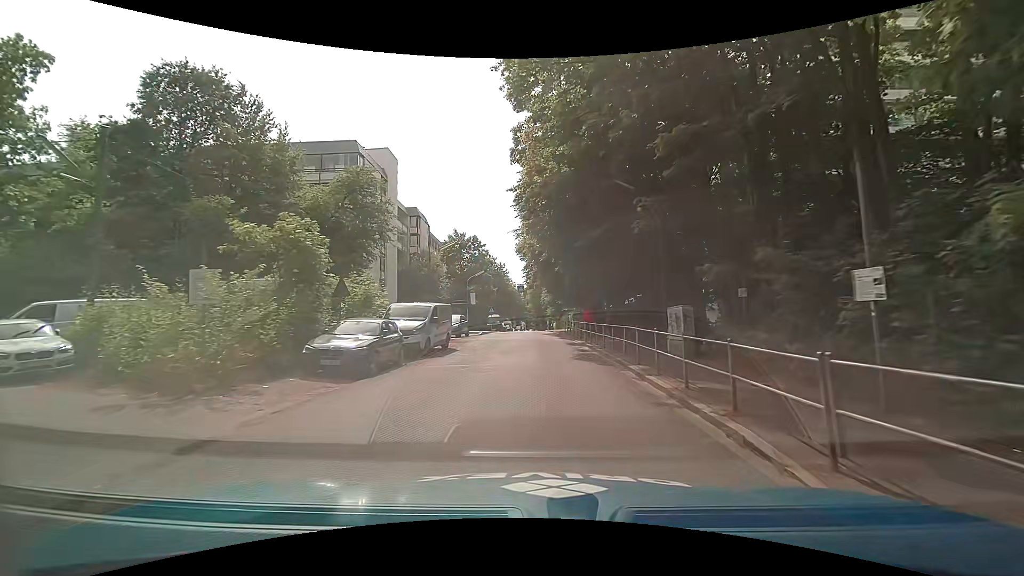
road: tertiary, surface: asphalt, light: Day
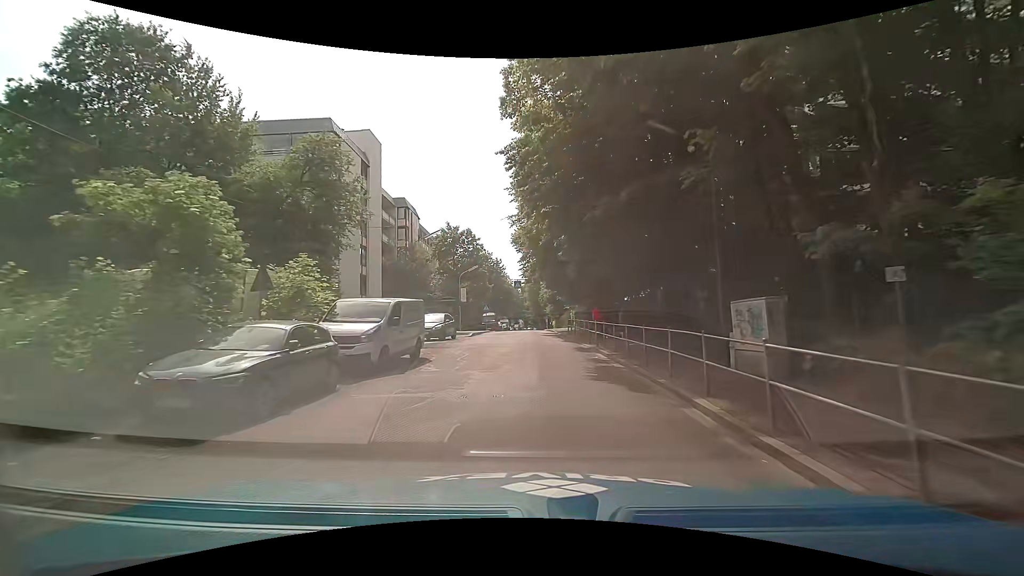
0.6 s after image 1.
(-0.1, +5.2) m; -1°
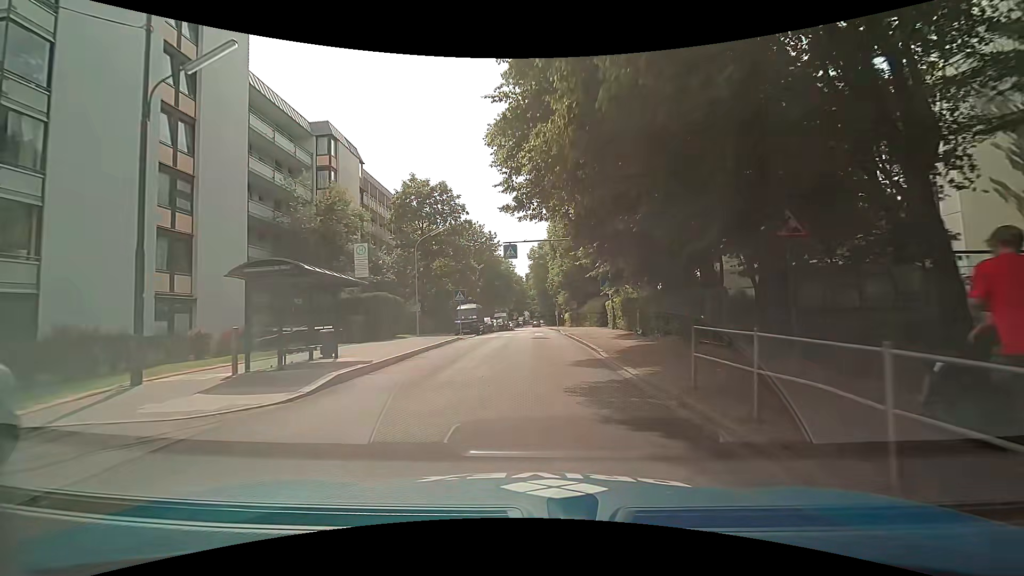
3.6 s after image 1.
(0.0, +25.1) m; +1°
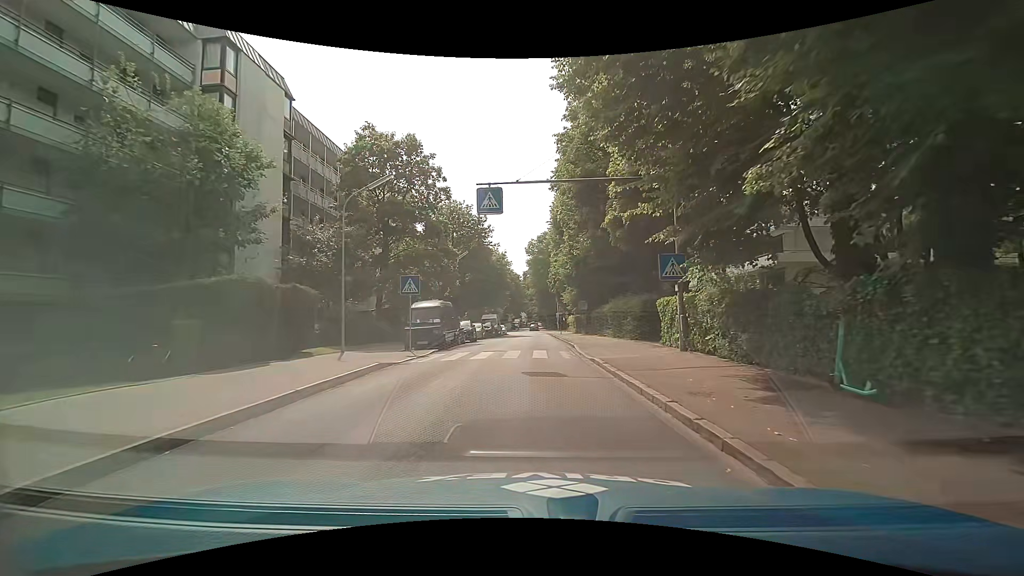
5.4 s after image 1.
(-0.4, +14.1) m; -3°
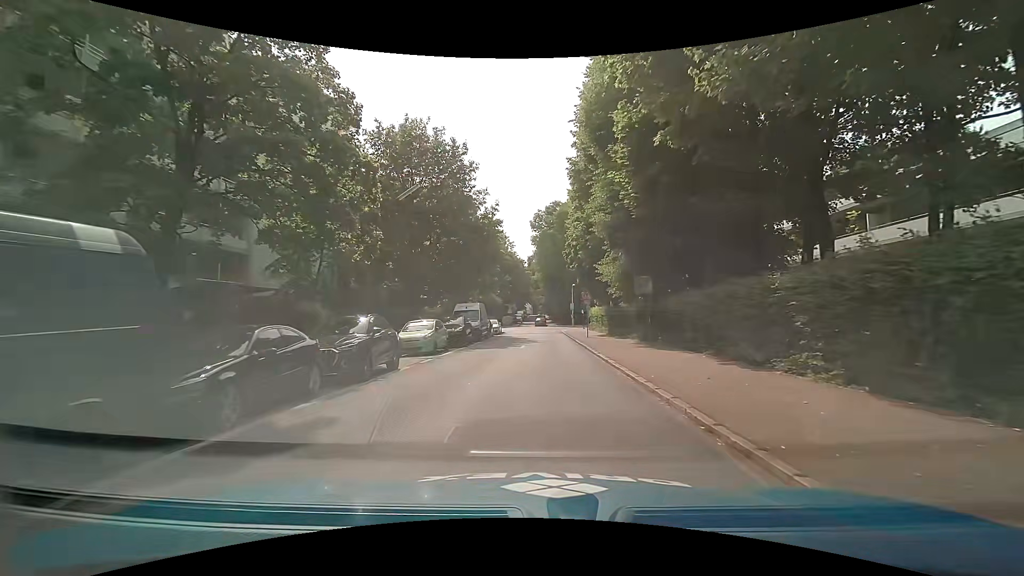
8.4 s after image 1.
(+0.4, +22.9) m; +1°
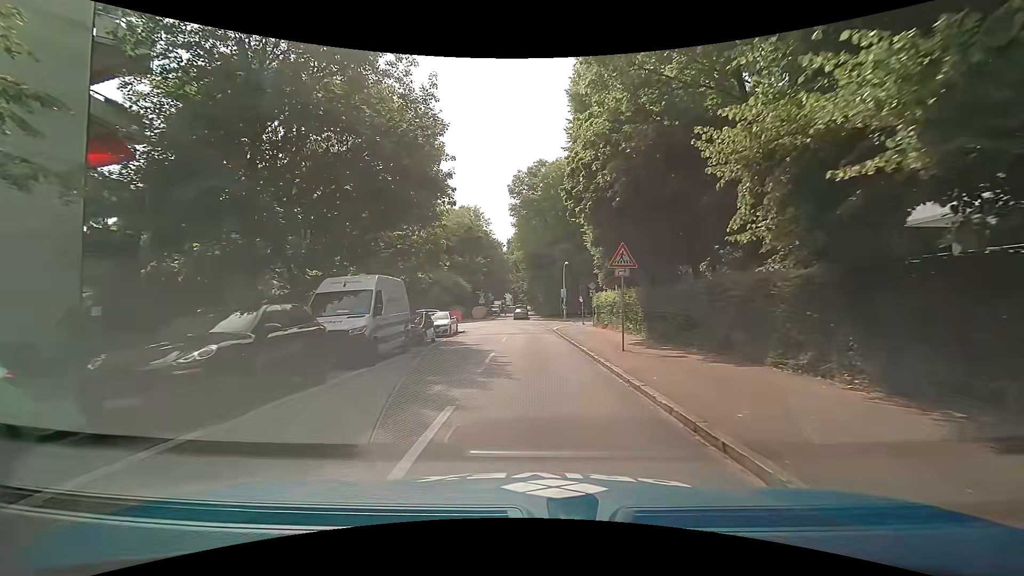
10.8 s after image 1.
(+0.1, +18.9) m; +1°
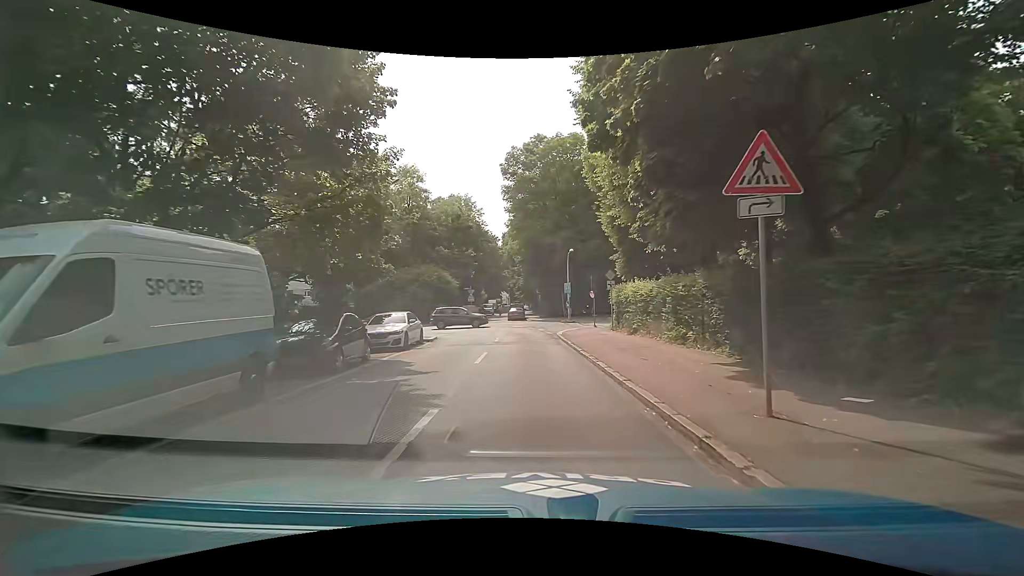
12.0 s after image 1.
(0.0, +9.3) m; 0°
